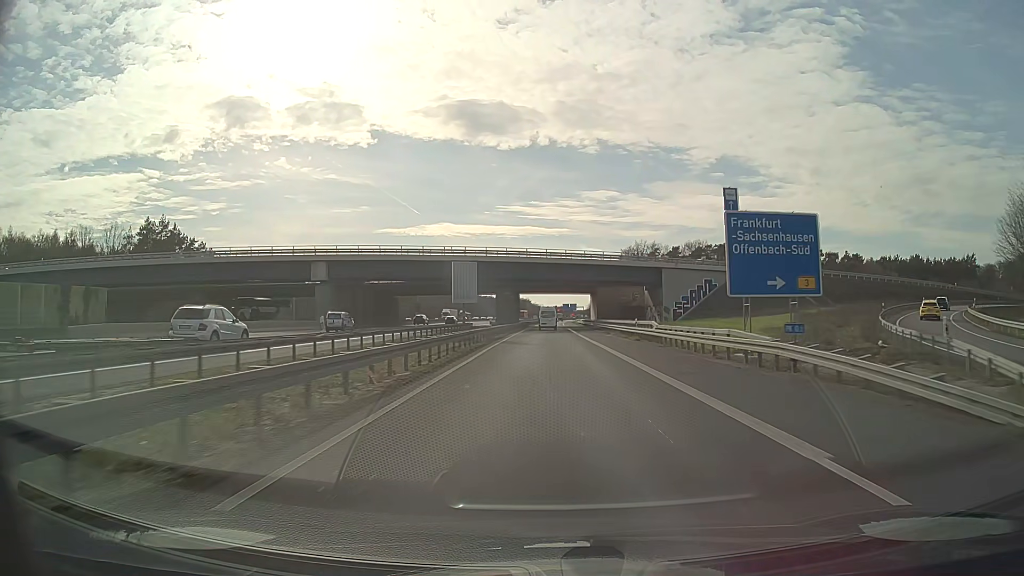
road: motorway_link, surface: asphalt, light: Day
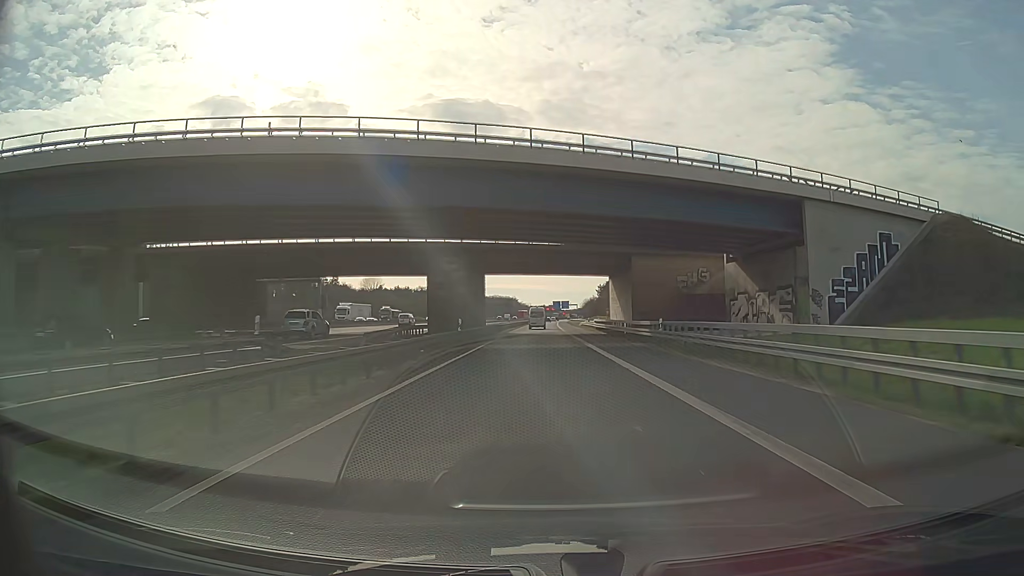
(+0.3, +52.5) m; +1°
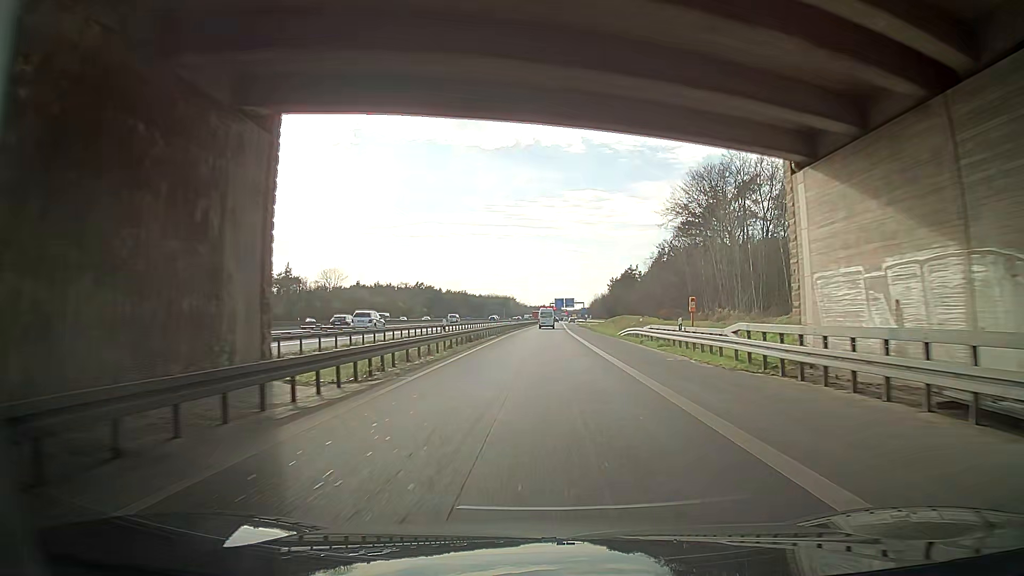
(0.0, +53.1) m; 0°
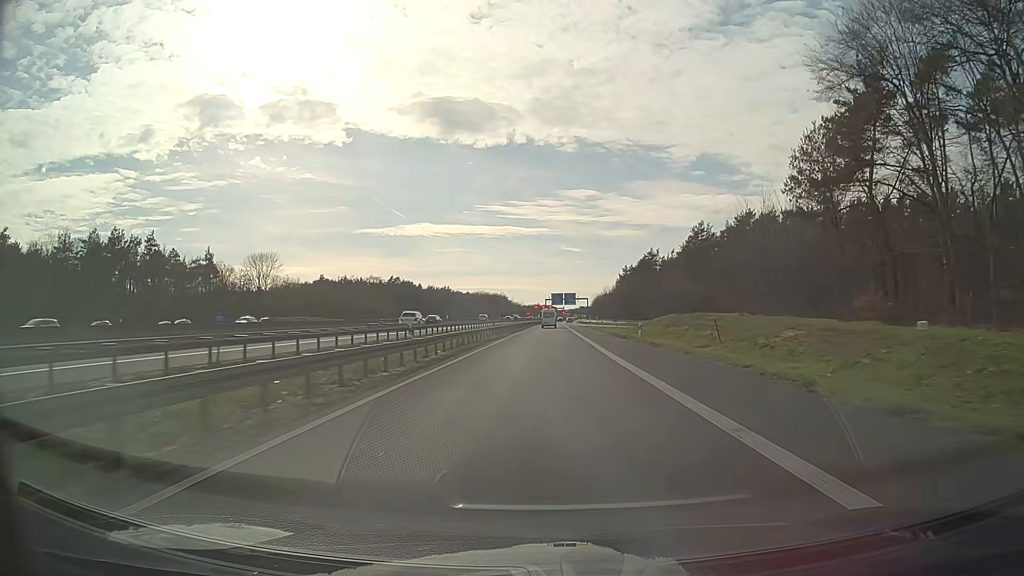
(+1.7, +53.6) m; 0°
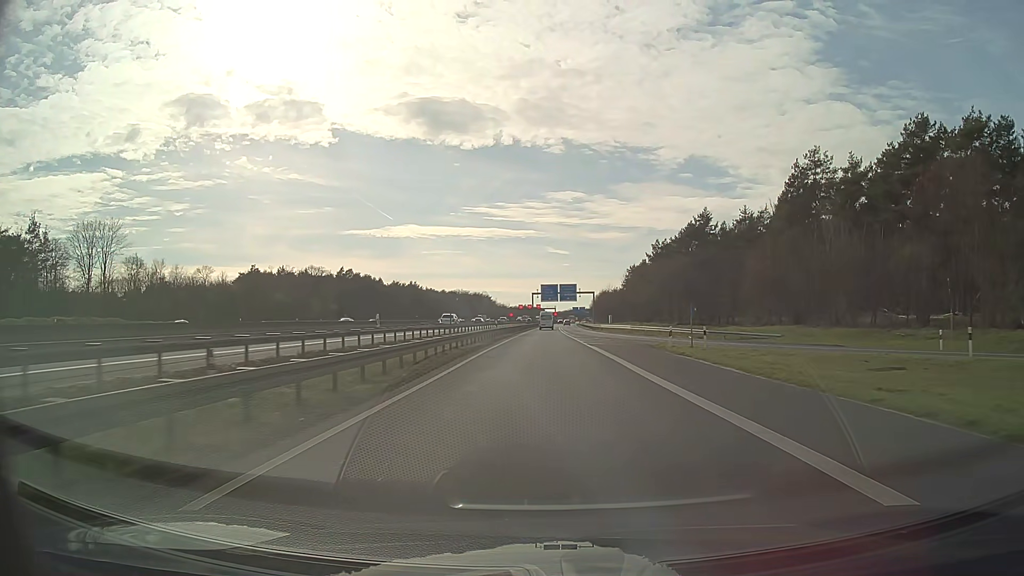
(+0.5, +67.7) m; +1°
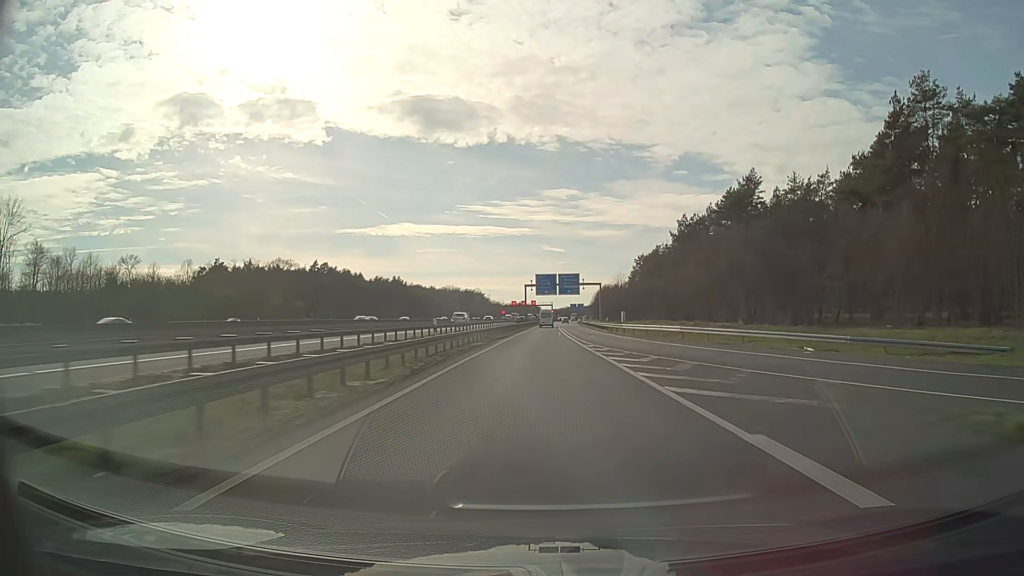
(+0.1, +27.3) m; 0°
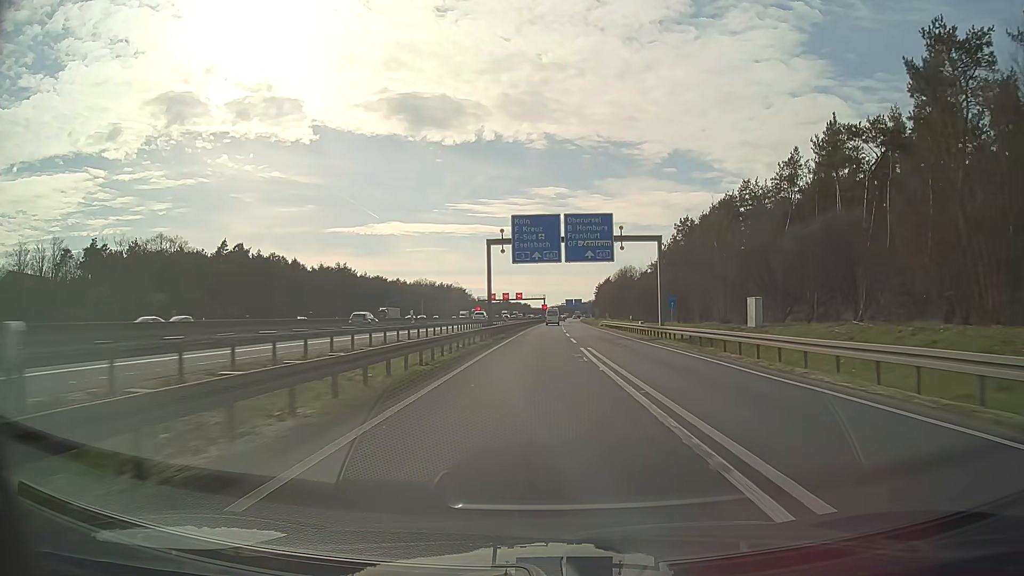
(+0.4, +68.2) m; +1°
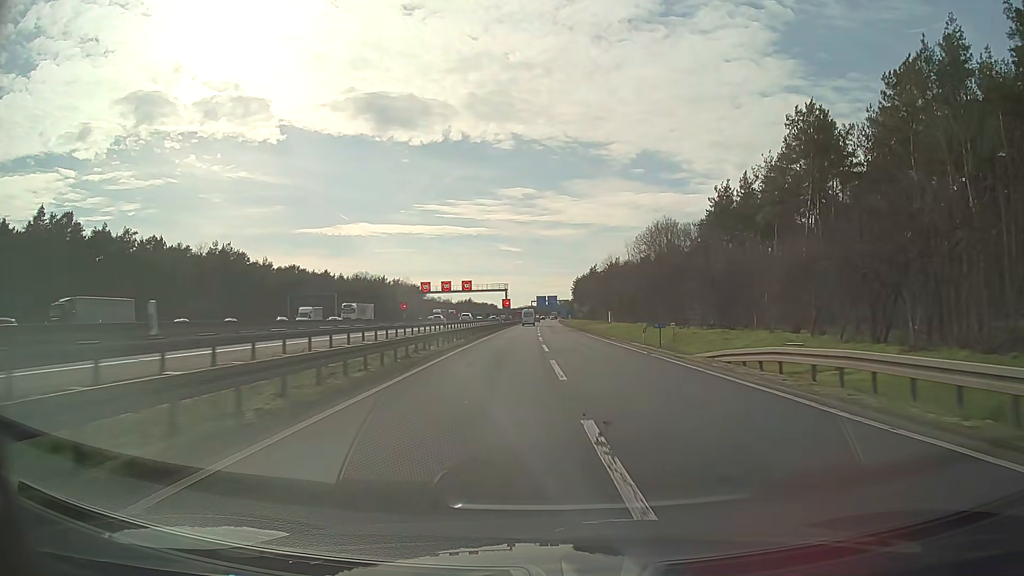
(+1.2, +68.2) m; +3°
(0, +10) (0, +20) (0, +30) (0, +40) (0, +50) (+1, +60) (+1, +70) (+1, +80) (+1, +90) (+1, +100) m
